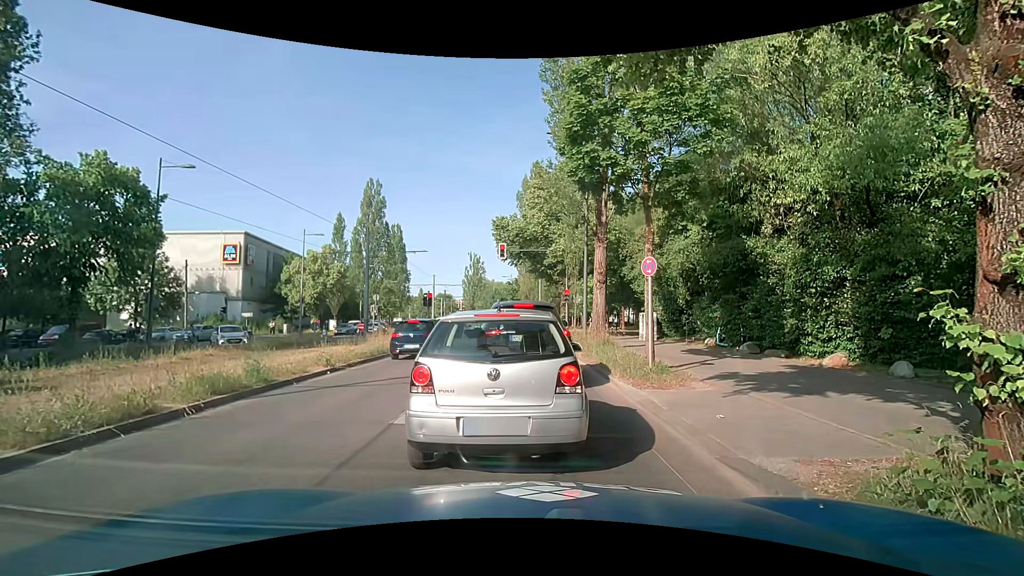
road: secondary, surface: asphalt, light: Day
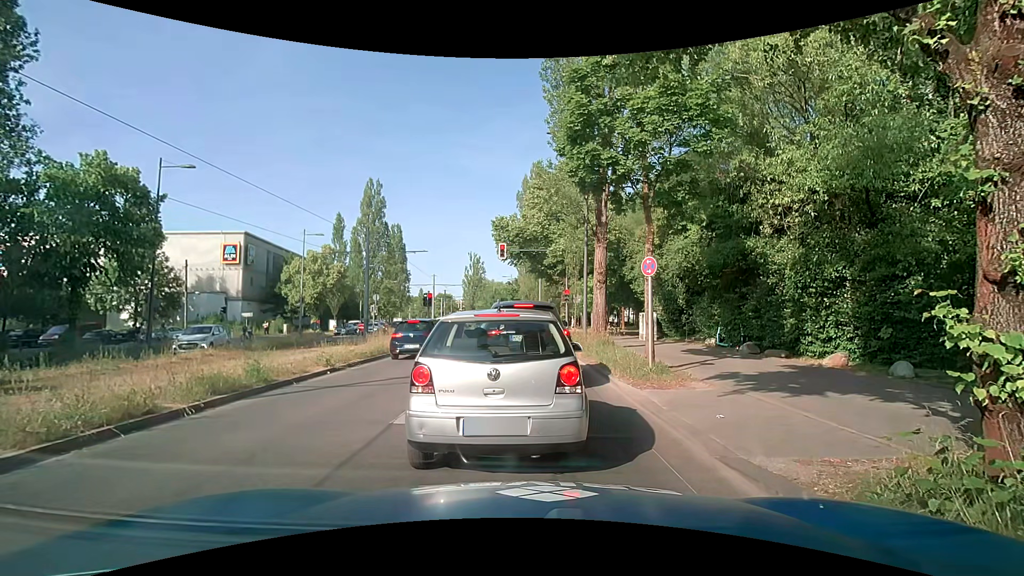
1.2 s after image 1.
(0.0, 0.0) m; 0°
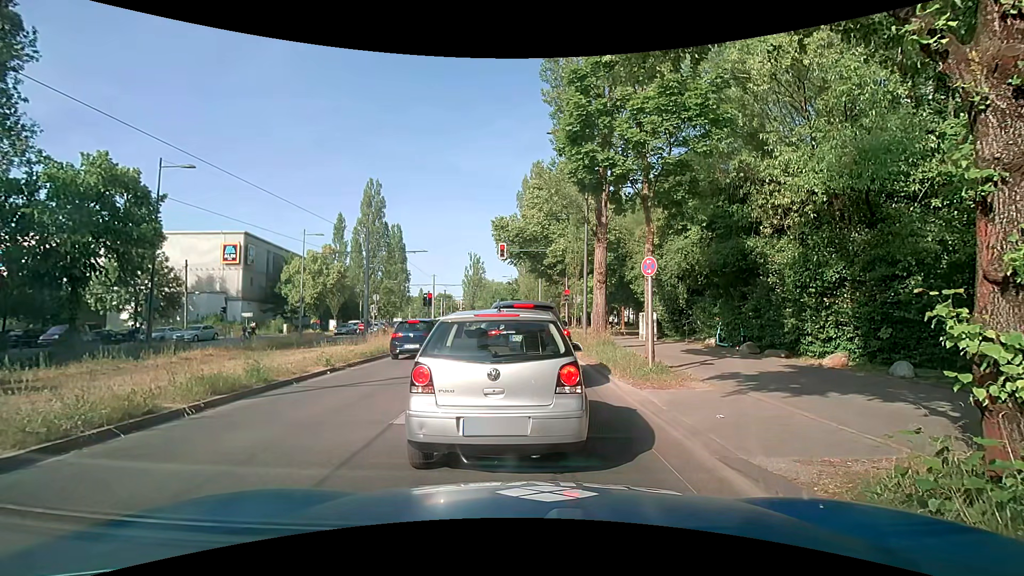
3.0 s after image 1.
(0.0, 0.0) m; 0°
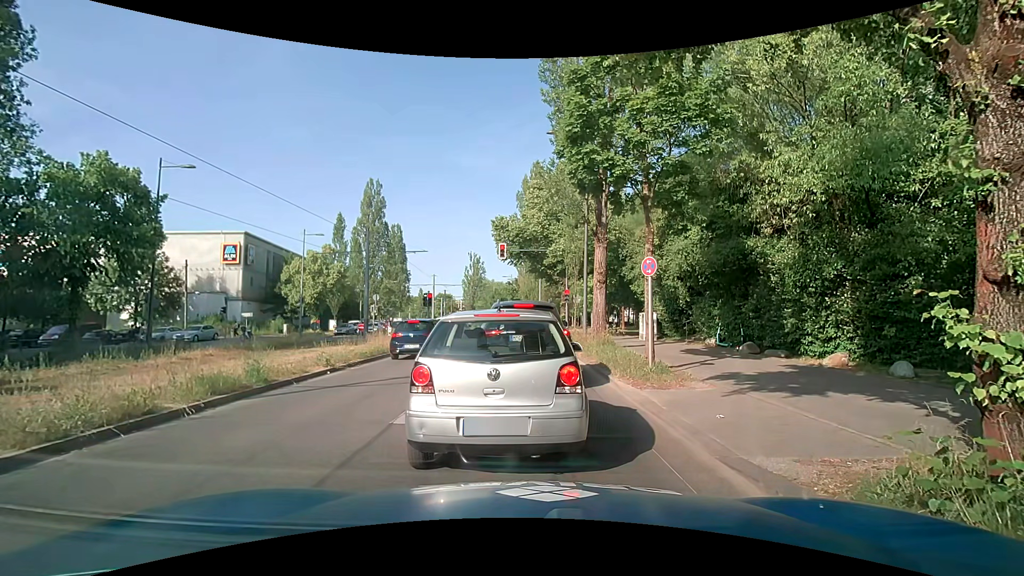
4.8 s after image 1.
(0.0, 0.0) m; 0°
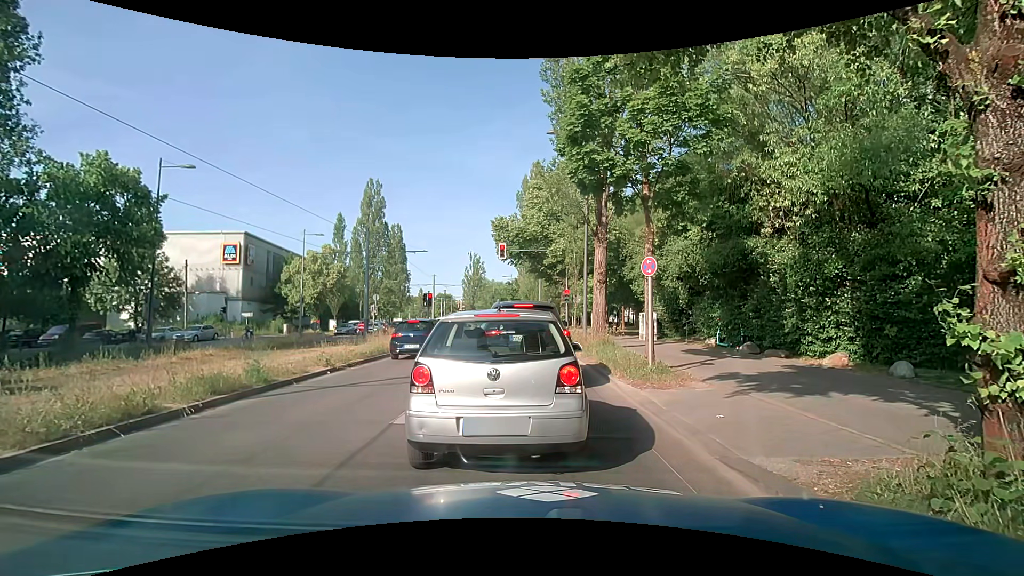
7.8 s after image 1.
(0.0, 0.0) m; 0°
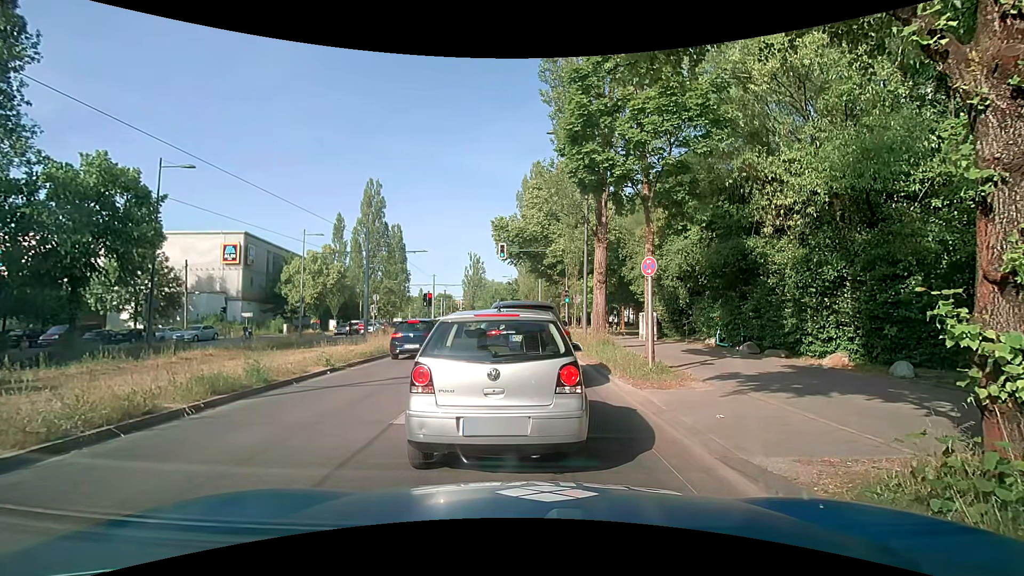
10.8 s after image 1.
(0.0, 0.0) m; 0°
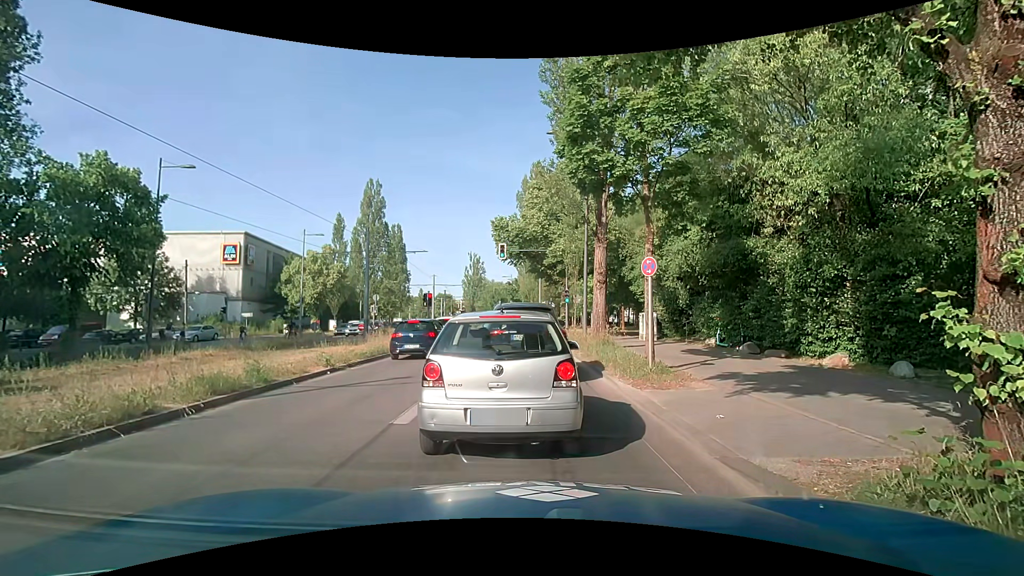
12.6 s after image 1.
(0.0, 0.0) m; 0°
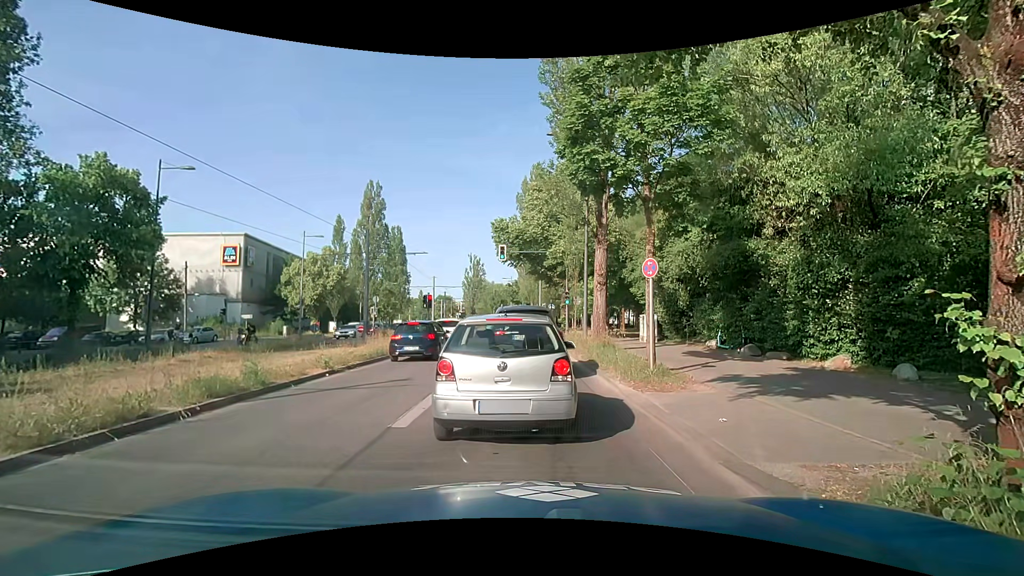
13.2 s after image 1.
(0.0, +0.1) m; 0°
